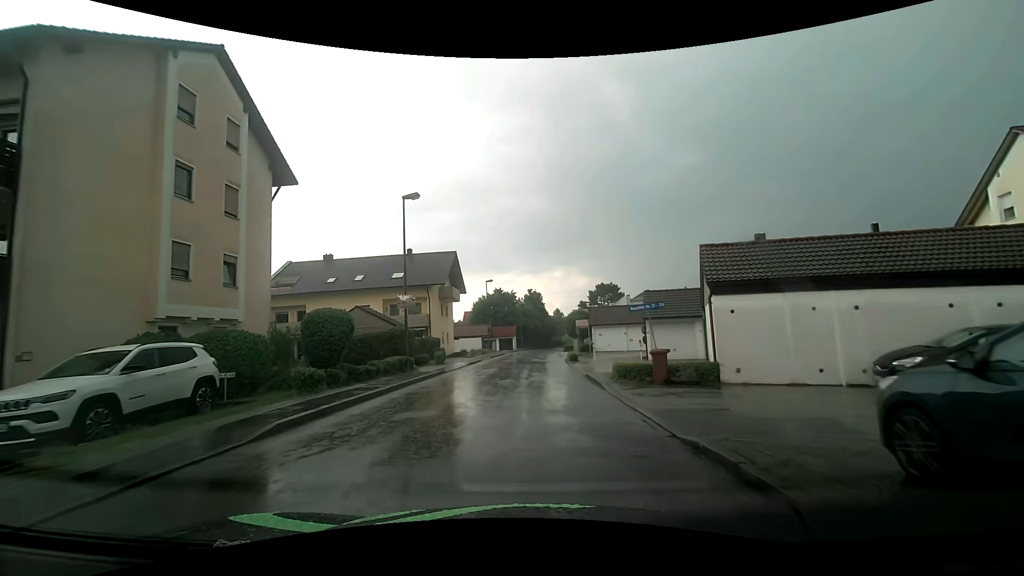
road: unclassified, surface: asphalt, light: Day
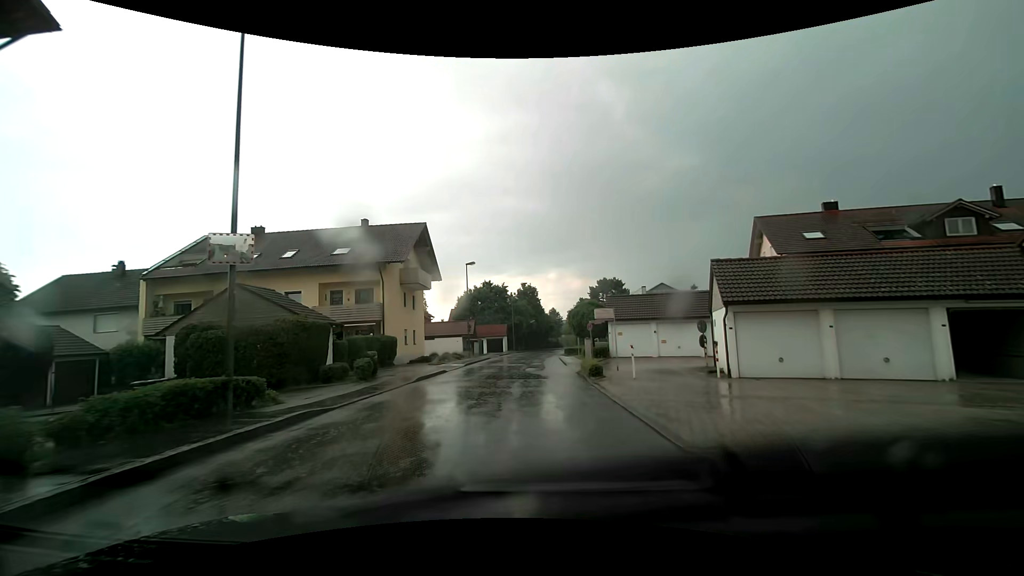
(0.0, +12.8) m; +1°
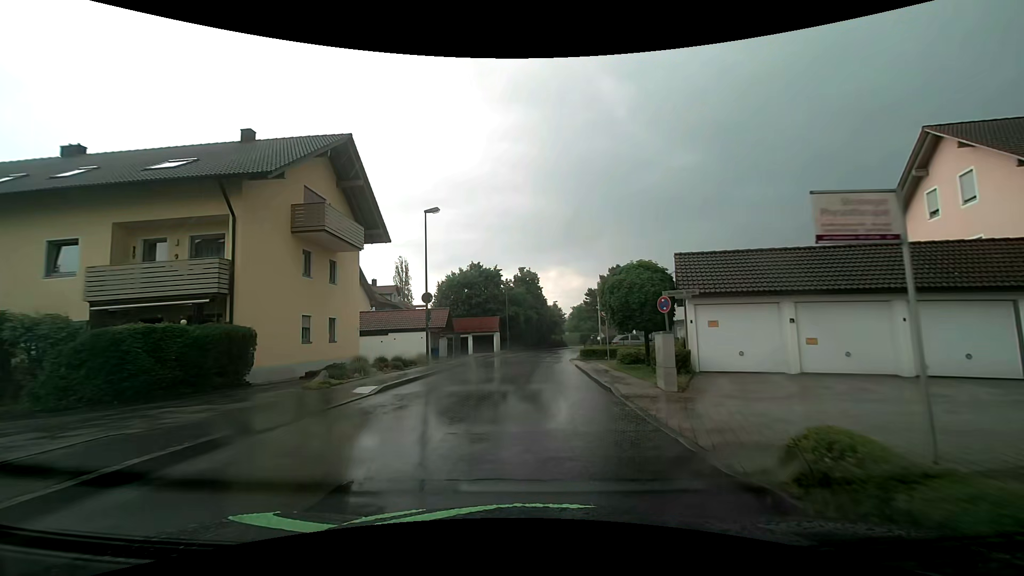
(0.0, +16.8) m; 0°
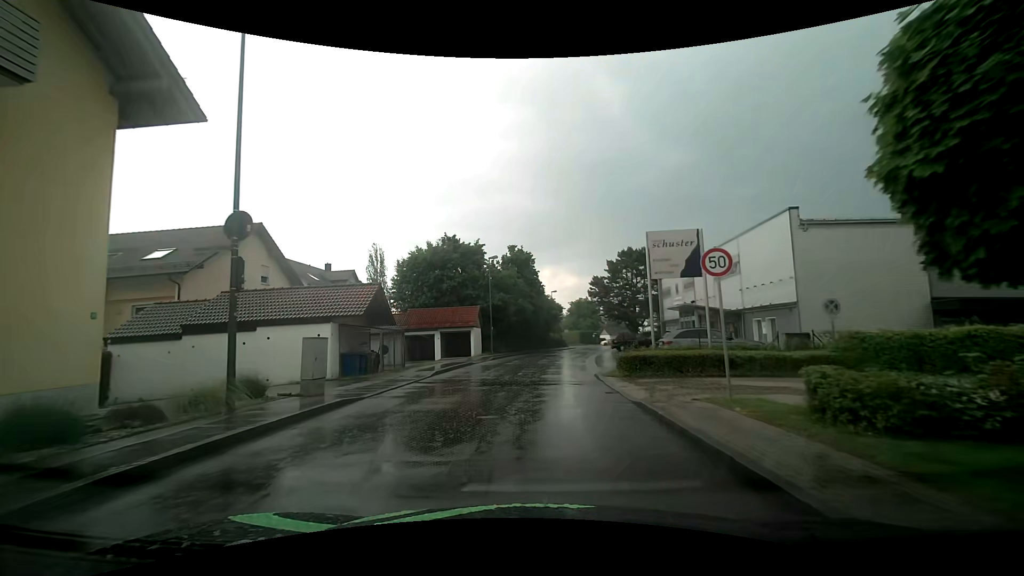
(+0.1, +16.3) m; +1°
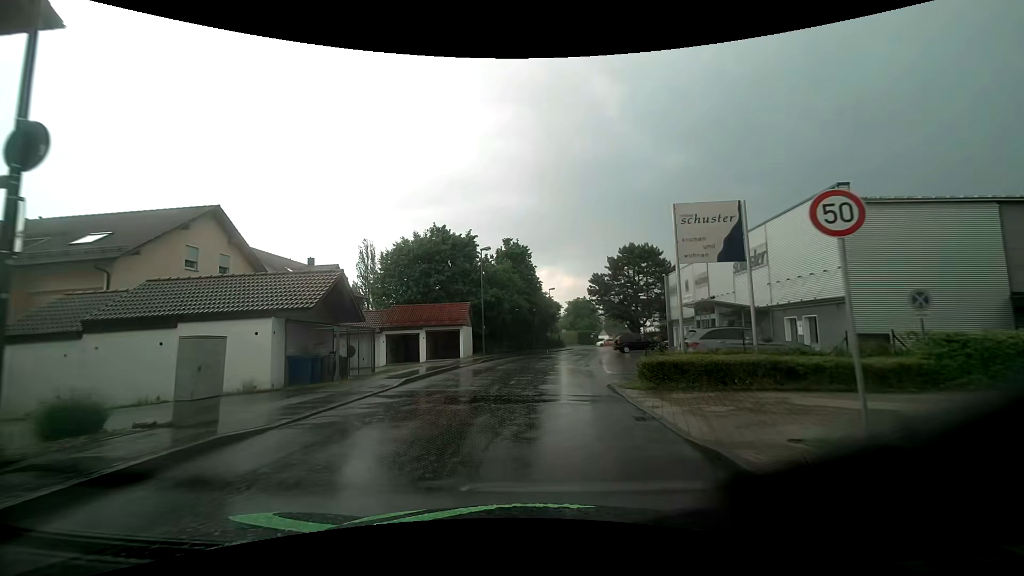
(0.0, +4.0) m; +1°
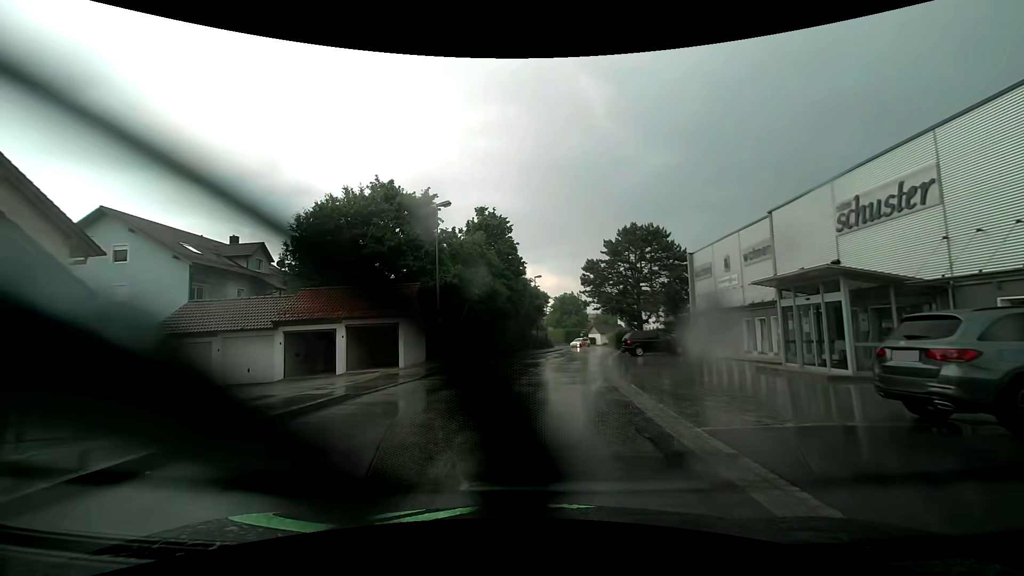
(+0.1, +12.3) m; +2°
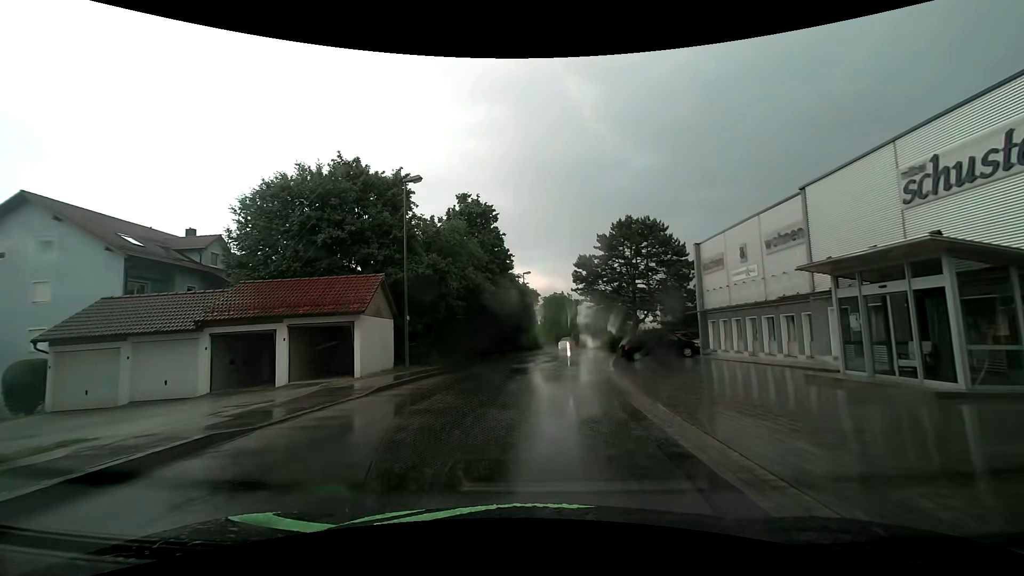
(0.0, +4.3) m; +1°
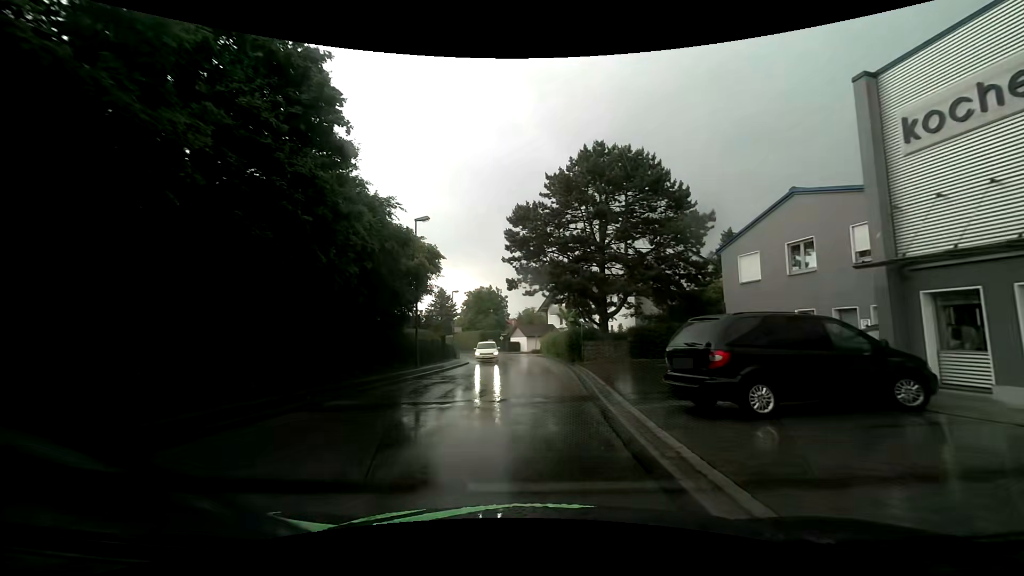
(+1.6, +23.2) m; +8°
(0, +10) (+1, +20) (+1, +30) (0, +40) (0, +50) (-2, +60) (-4, +70) (-8, +79) (-11, +88) (-15, +97) m
